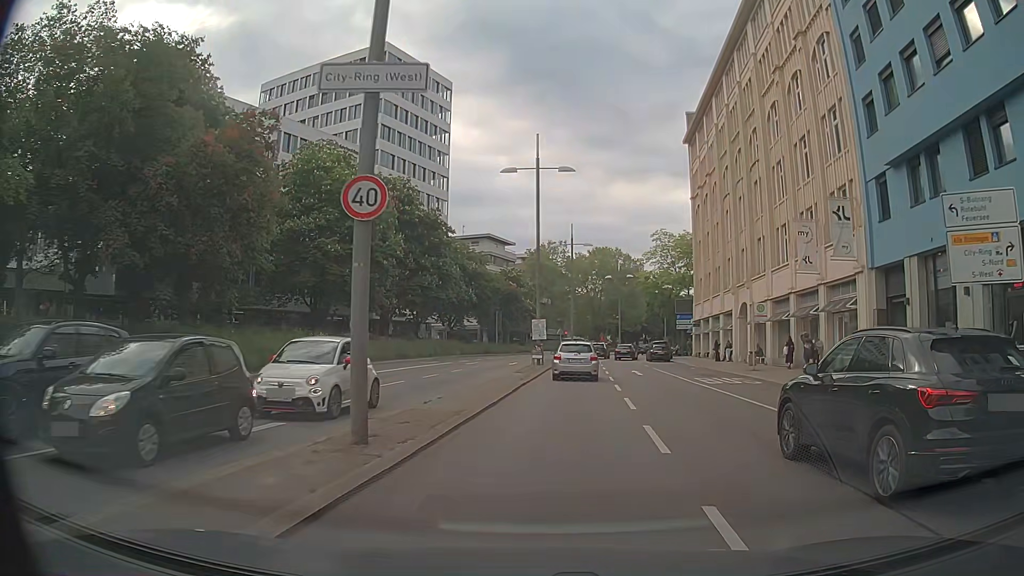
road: primary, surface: asphalt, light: Day
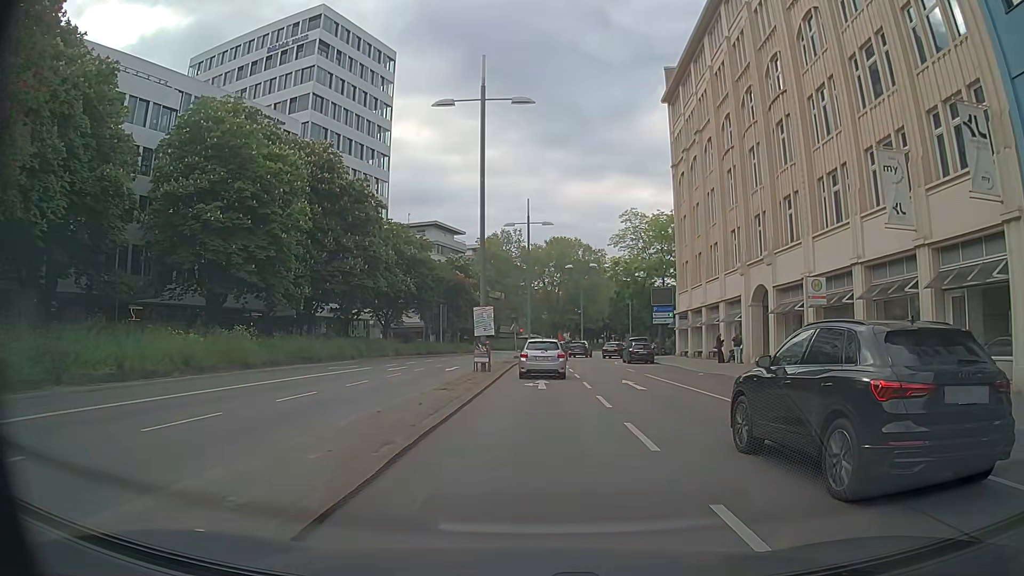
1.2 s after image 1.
(+0.5, +12.1) m; +3°
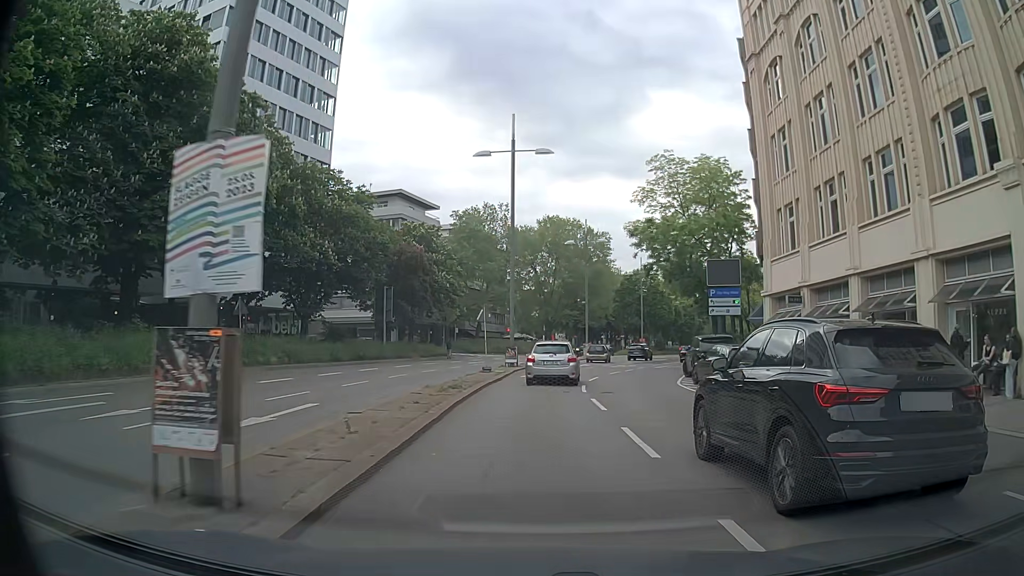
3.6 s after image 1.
(+0.5, +24.1) m; +1°
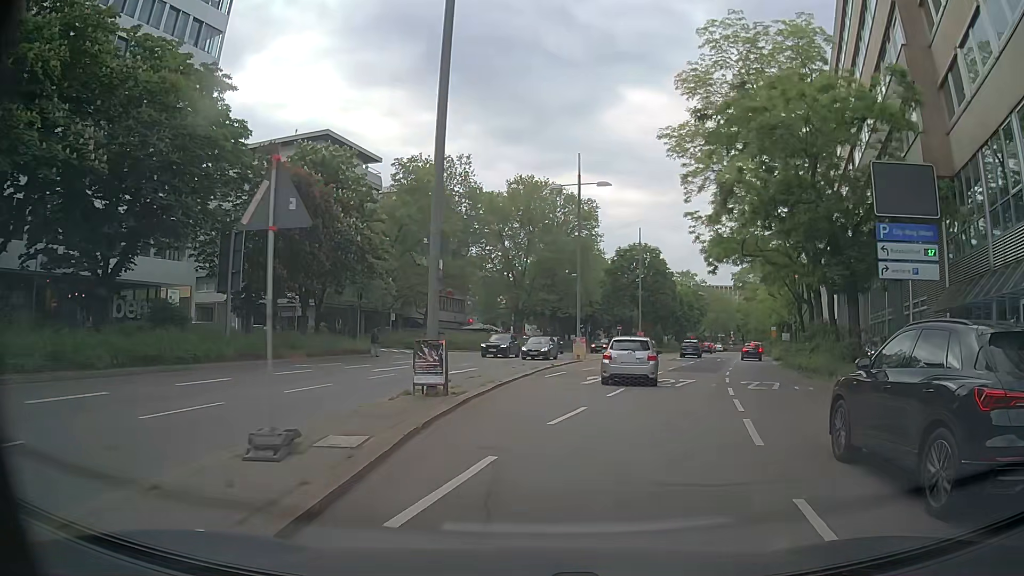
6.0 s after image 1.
(+0.1, +23.5) m; +2°
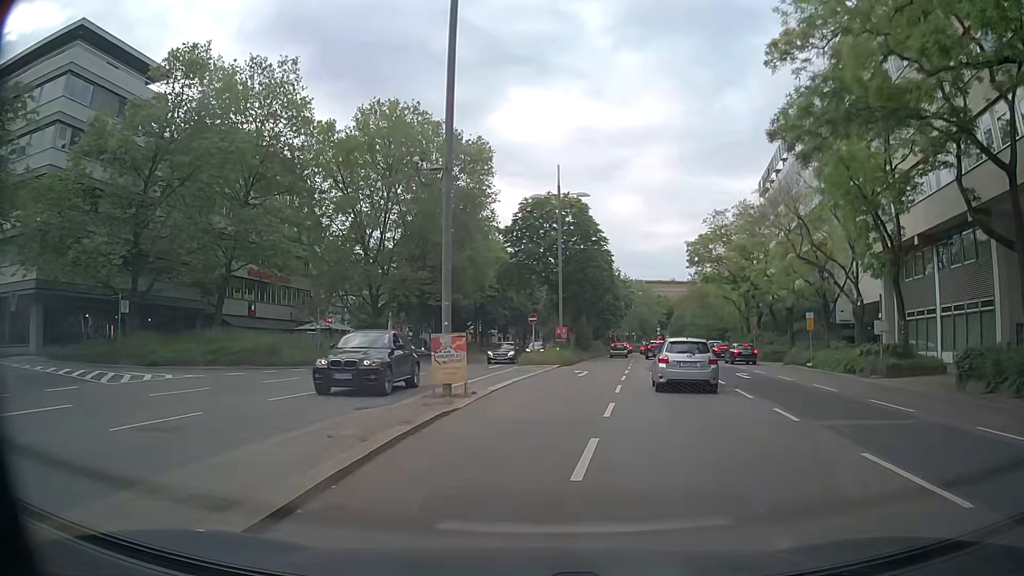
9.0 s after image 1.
(+2.7, +29.6) m; +9°
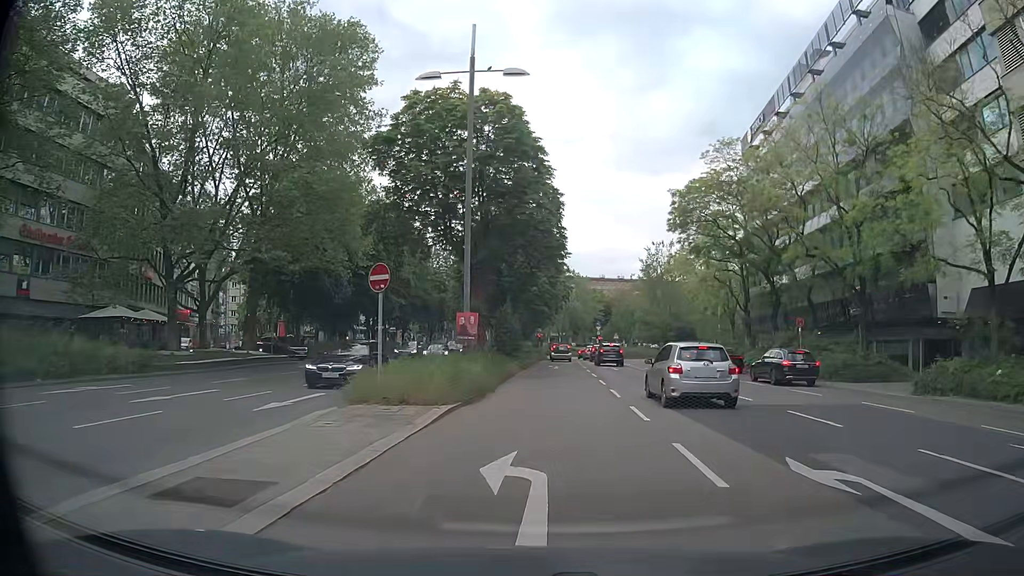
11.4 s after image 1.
(+1.5, +23.7) m; +7°
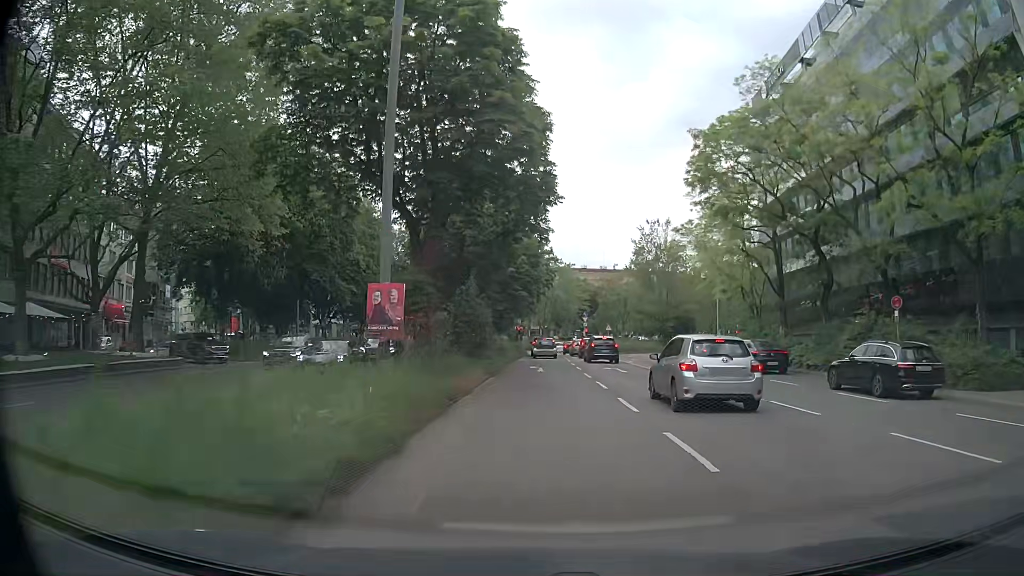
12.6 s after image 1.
(+0.4, +11.2) m; +2°
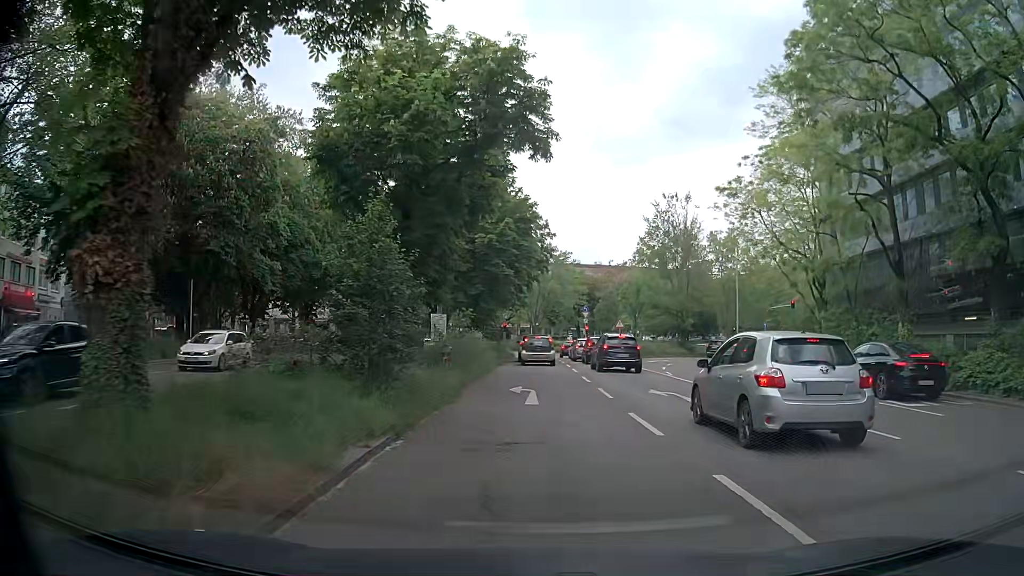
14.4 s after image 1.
(+0.2, +14.9) m; +1°
